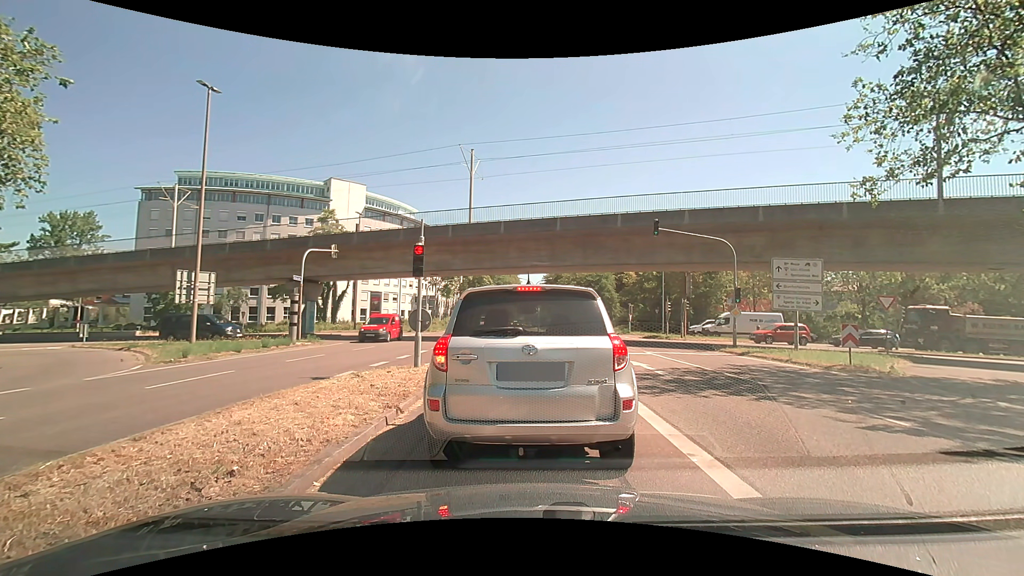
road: secondary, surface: asphalt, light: Day
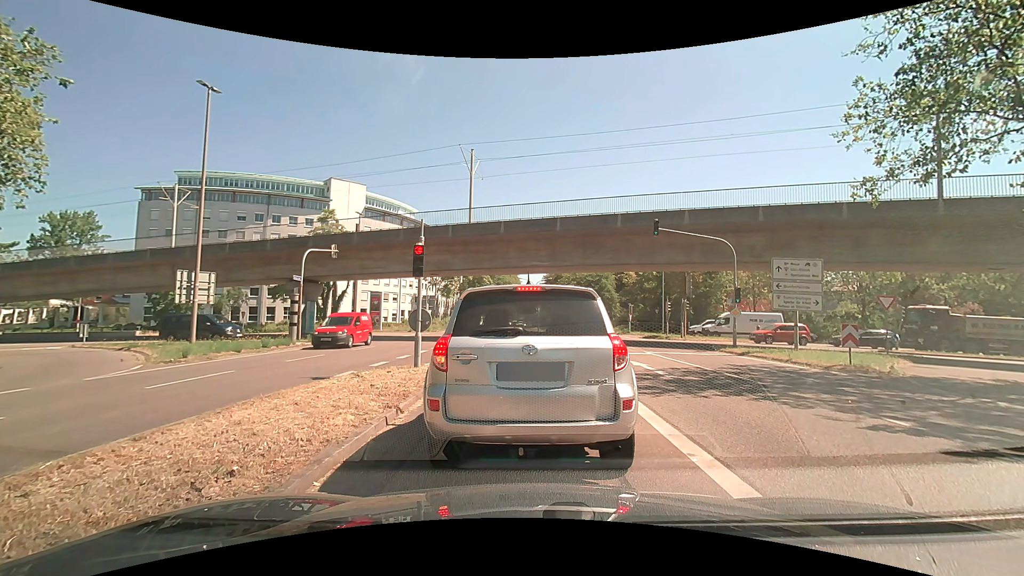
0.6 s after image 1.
(0.0, 0.0) m; 0°
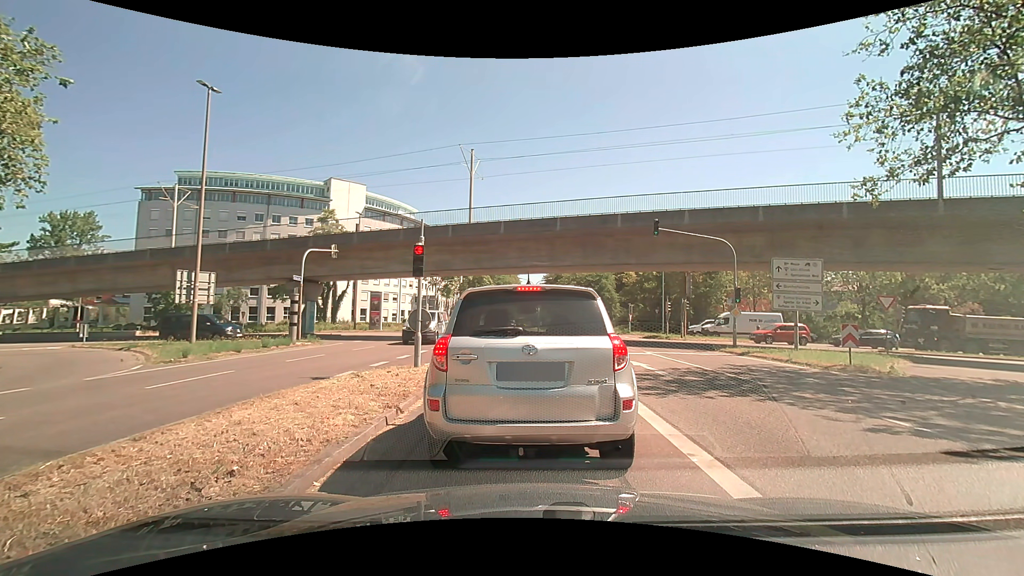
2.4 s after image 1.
(0.0, 0.0) m; 0°
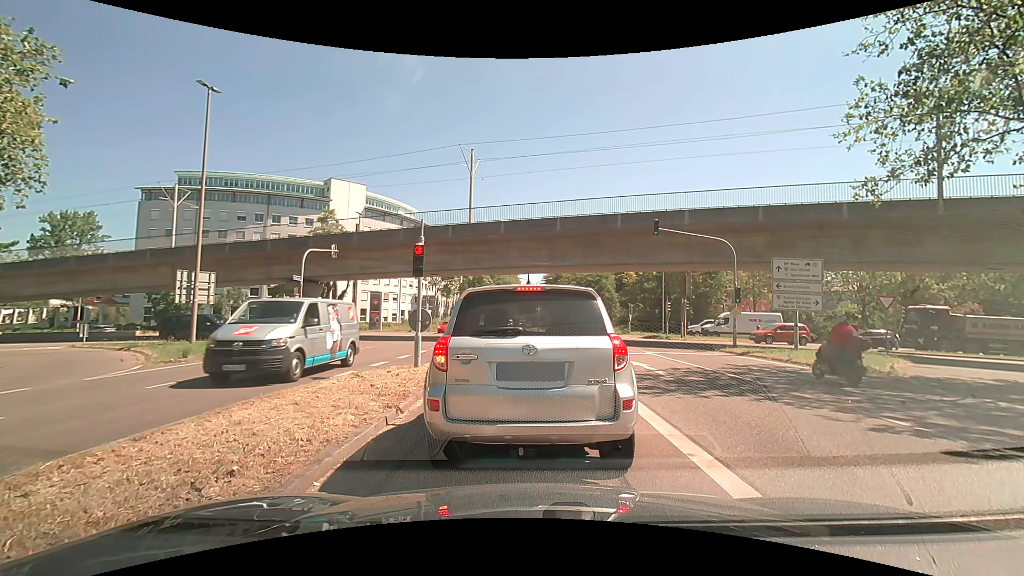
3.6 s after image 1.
(0.0, 0.0) m; 0°
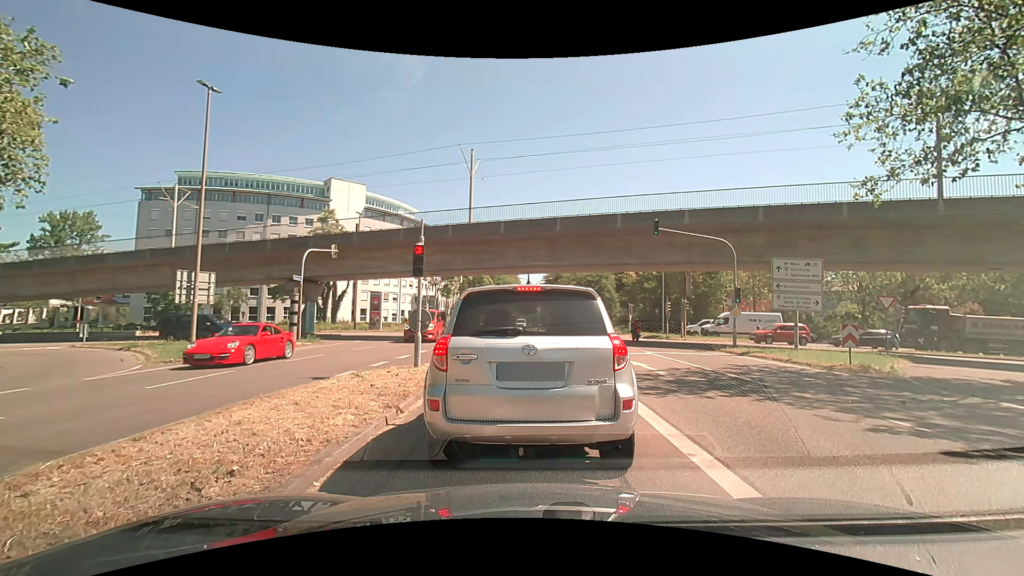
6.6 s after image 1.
(0.0, 0.0) m; 0°
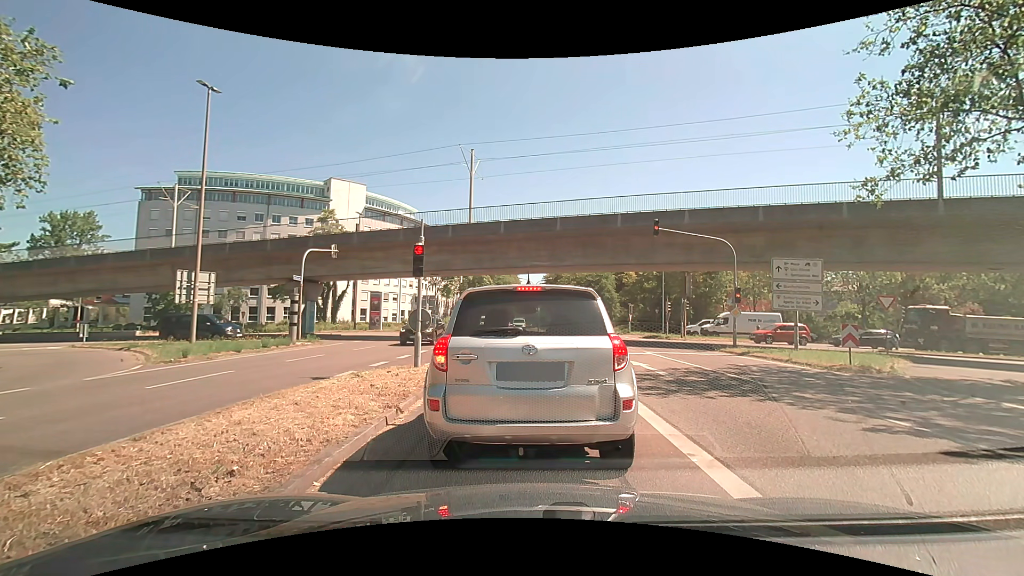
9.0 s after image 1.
(0.0, 0.0) m; 0°
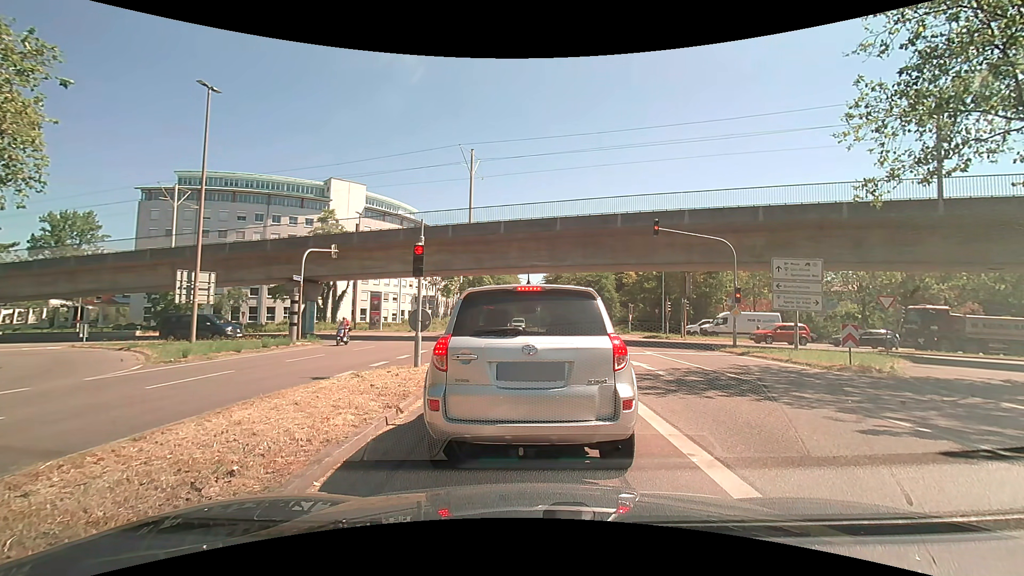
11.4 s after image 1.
(0.0, 0.0) m; 0°
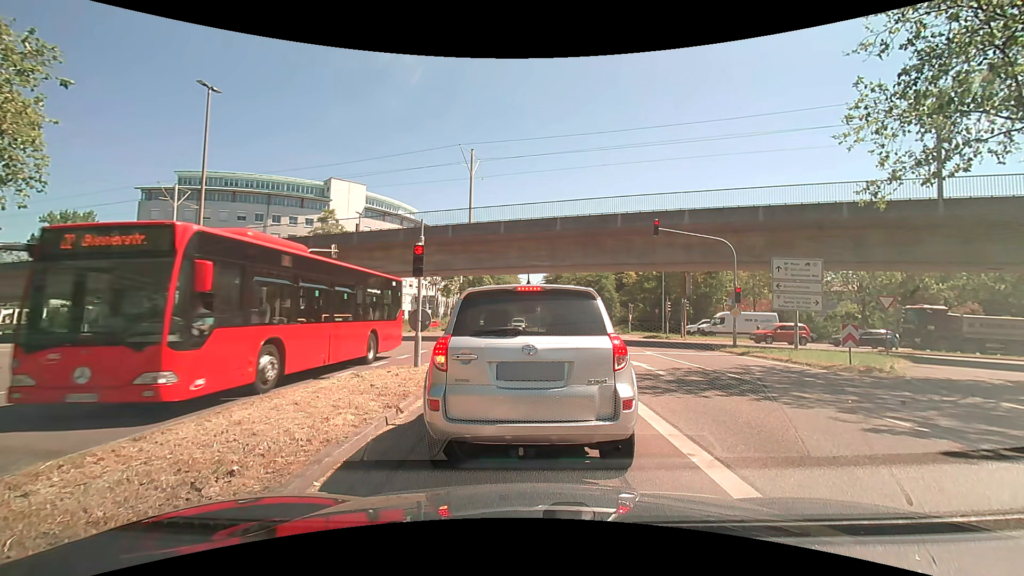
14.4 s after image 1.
(0.0, 0.0) m; 0°
